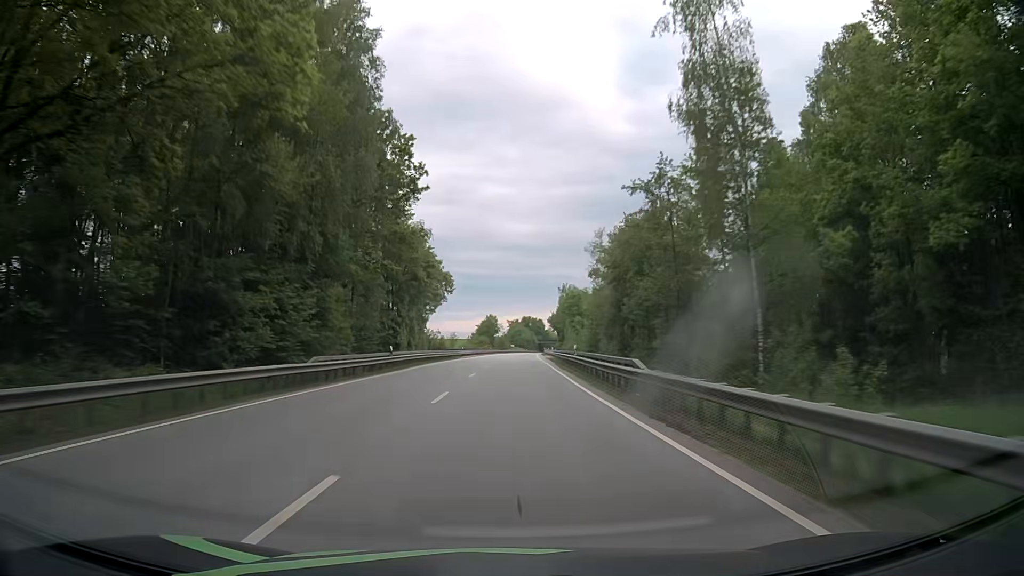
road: primary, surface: asphalt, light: Day
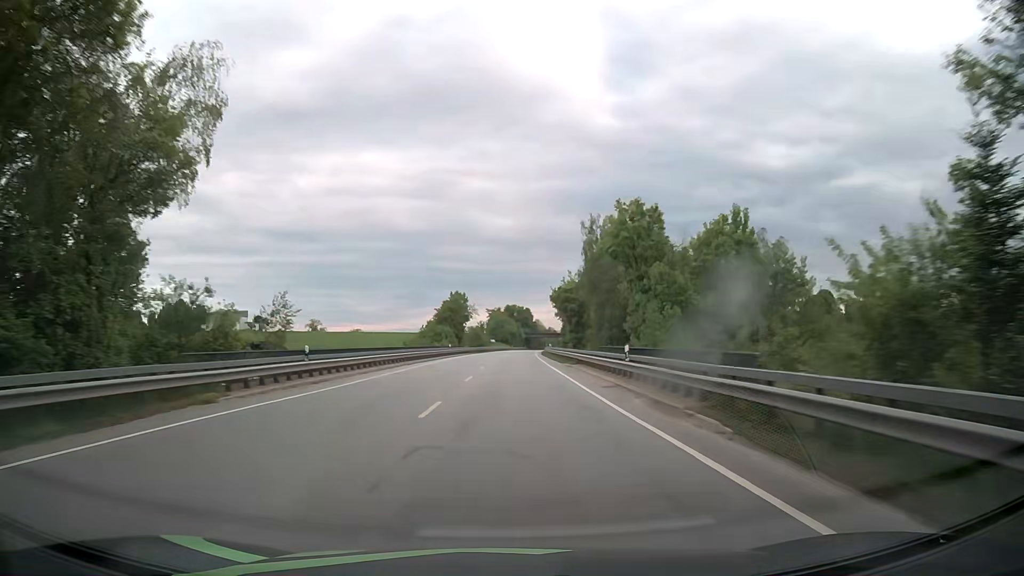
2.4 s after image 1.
(+0.9, +63.4) m; +1°
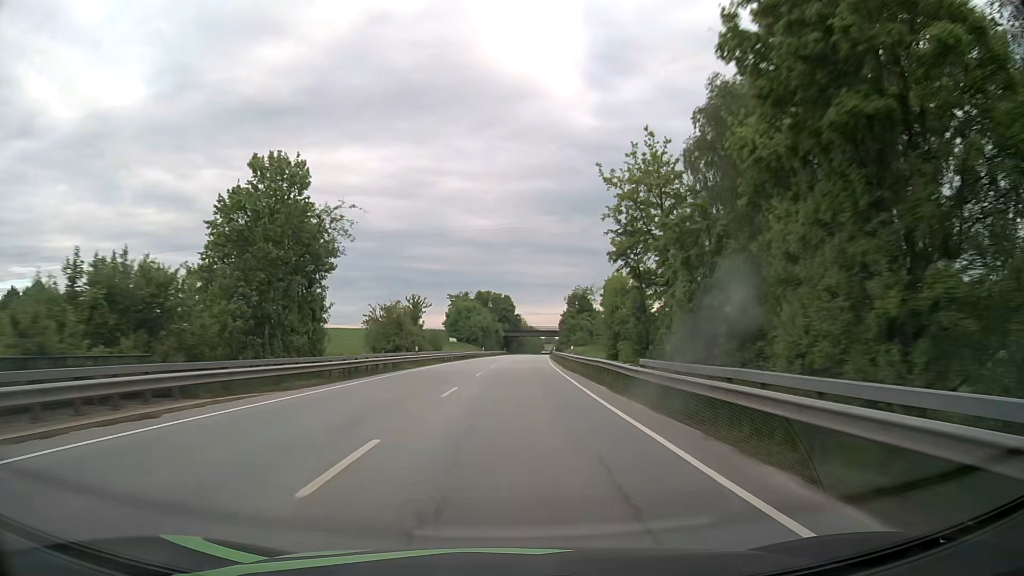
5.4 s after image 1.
(+1.4, +79.3) m; +2°
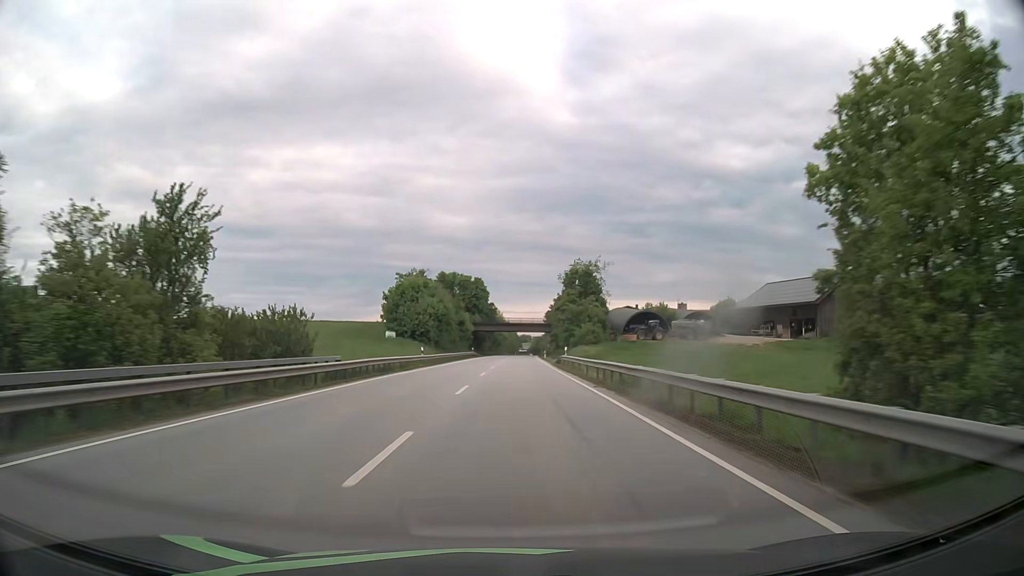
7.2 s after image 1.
(+0.8, +47.6) m; +2°
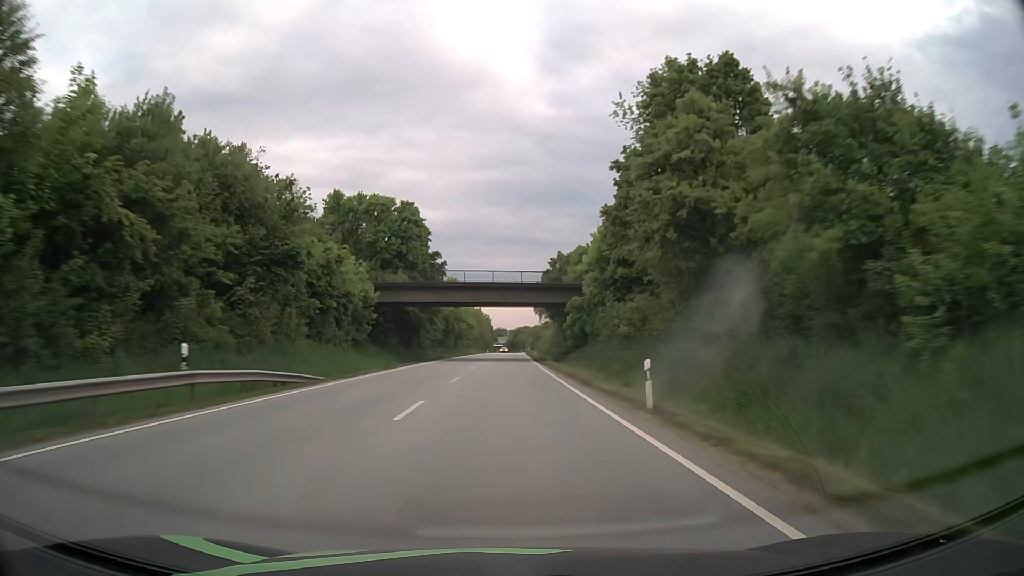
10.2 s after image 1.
(+2.1, +79.3) m; +2°
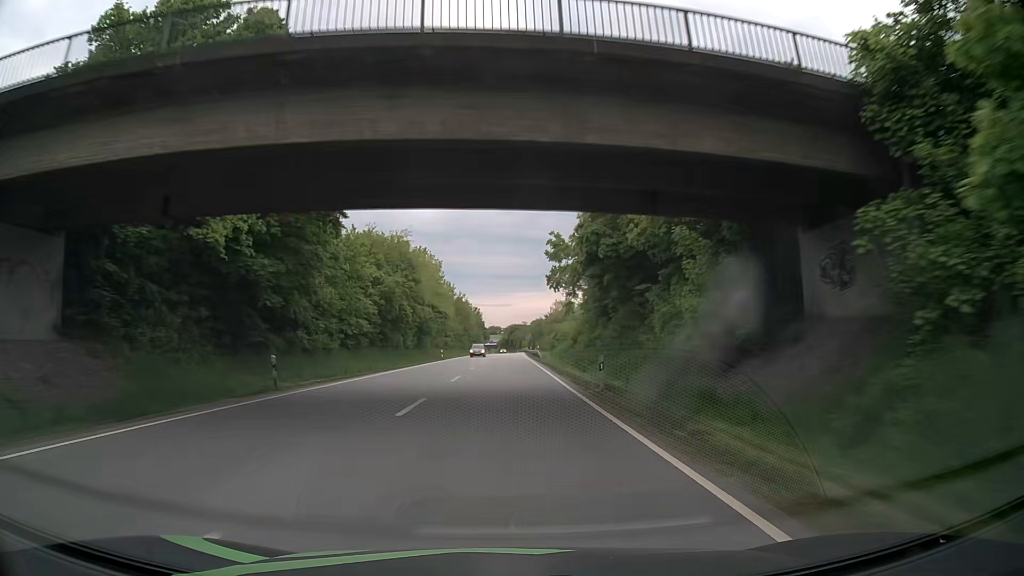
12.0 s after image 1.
(+0.1, +47.6) m; 0°
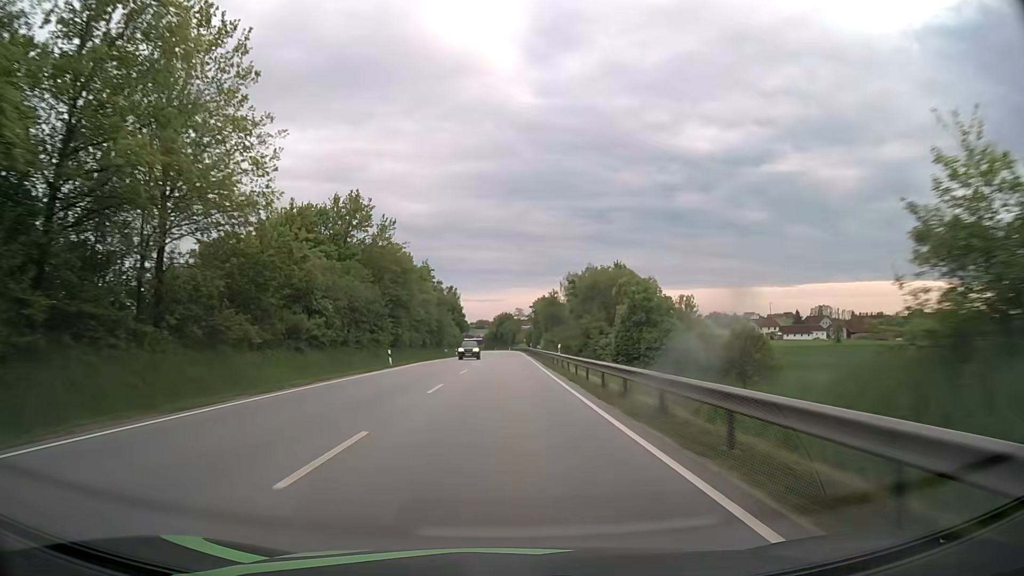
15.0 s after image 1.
(+0.5, +79.3) m; +1°
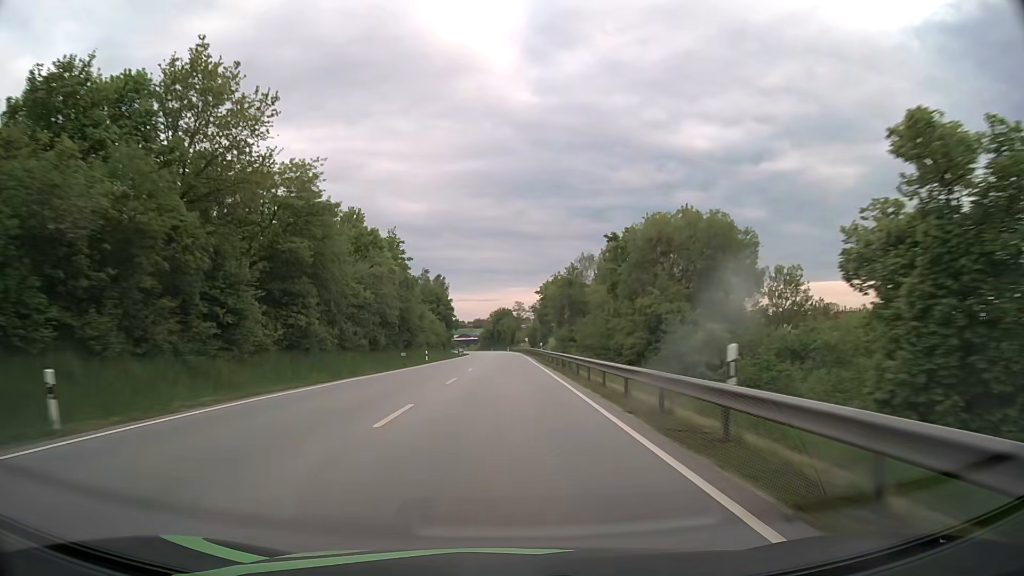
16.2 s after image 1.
(+0.1, +31.7) m; 0°
(0, +10) (0, +20) (0, +30) (0, +40) (0, +50) (0, +60) (0, +70) (0, +80) (-1, +90) (-1, +100) m
